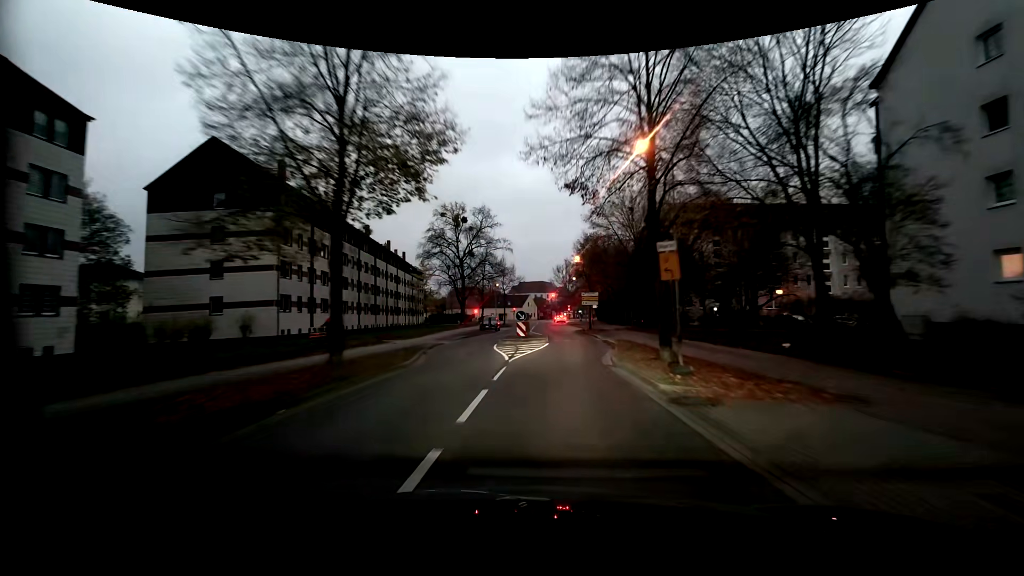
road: residential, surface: asphalt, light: Dusk
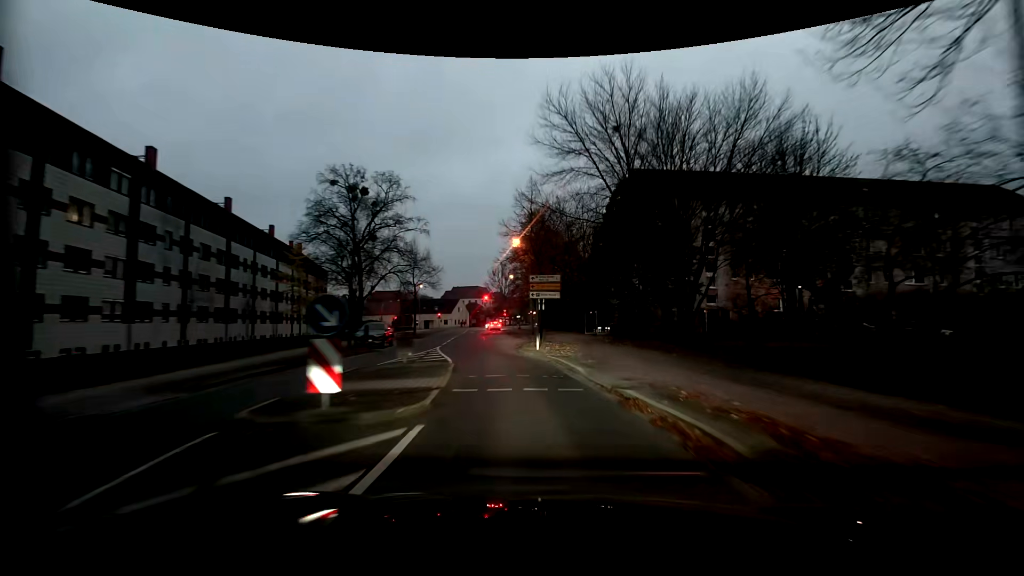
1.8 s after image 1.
(+1.1, +19.9) m; +7°
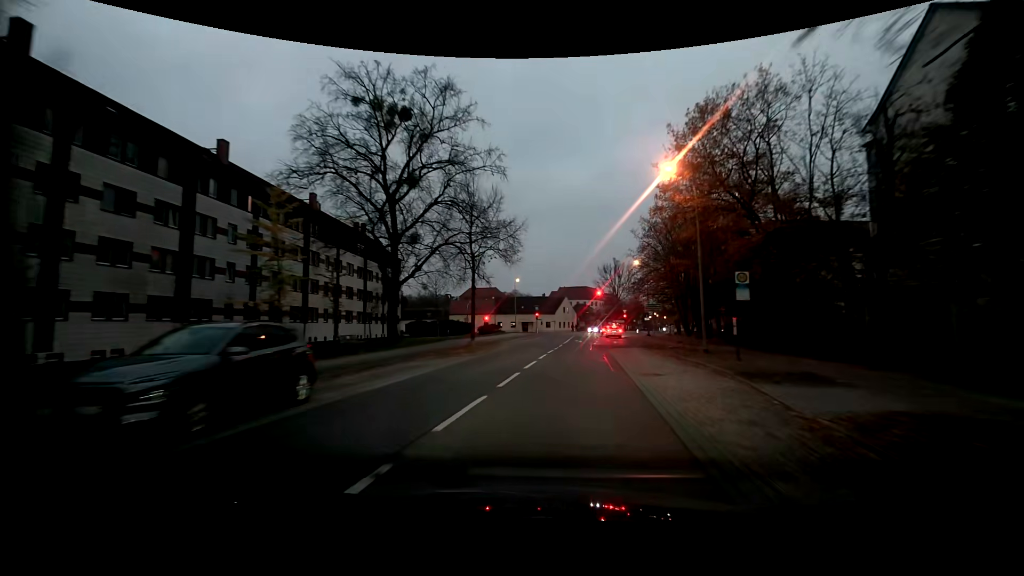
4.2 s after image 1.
(-2.9, +24.3) m; -12°
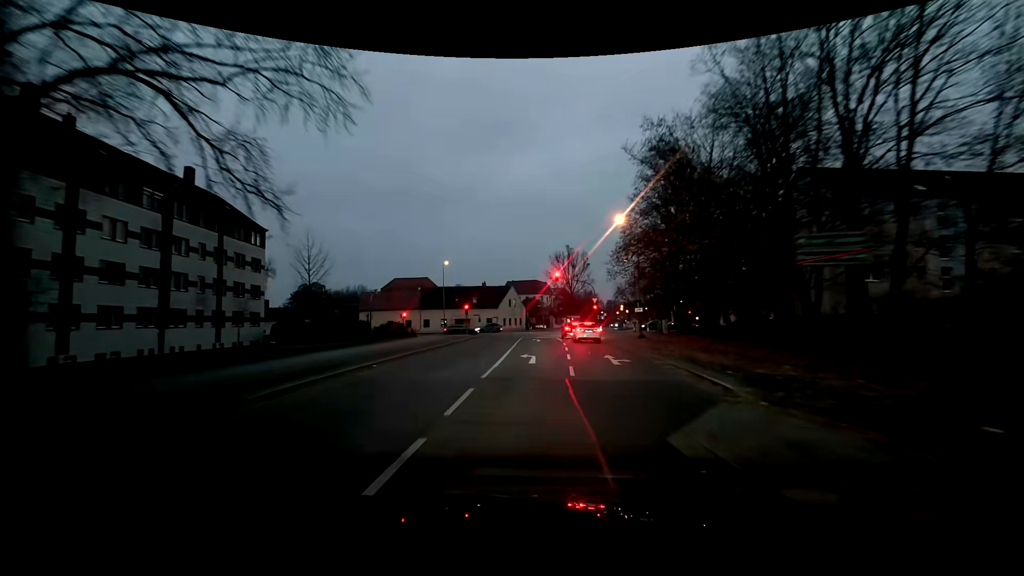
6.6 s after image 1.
(+1.8, +25.7) m; +5°
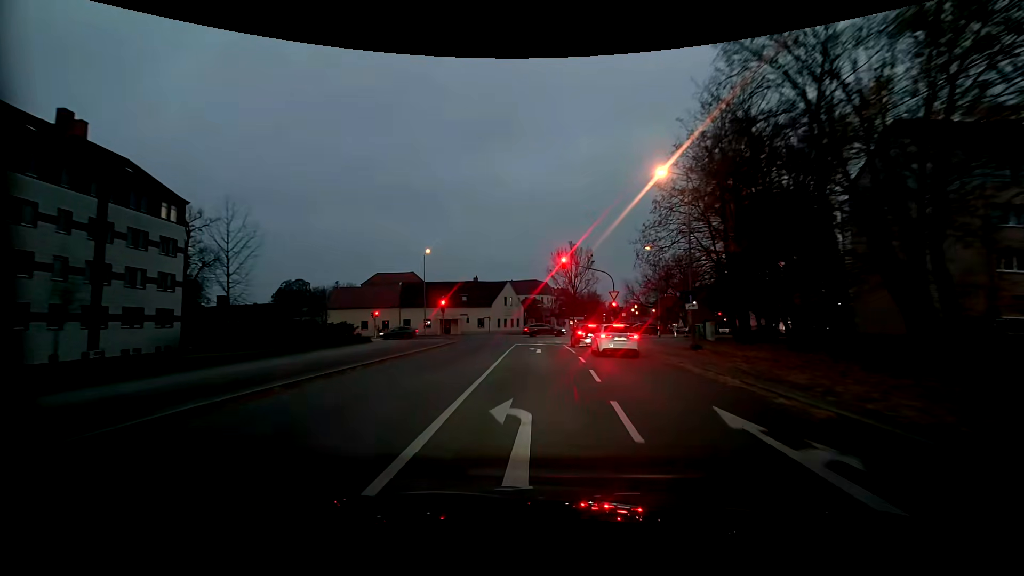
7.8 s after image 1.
(-0.1, +12.8) m; 0°
